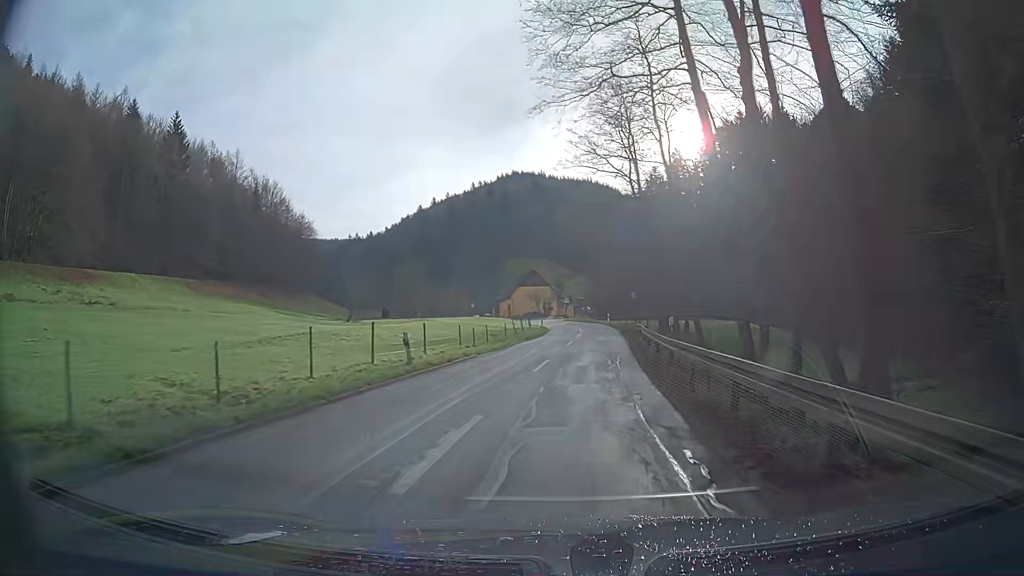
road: tertiary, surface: asphalt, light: Day
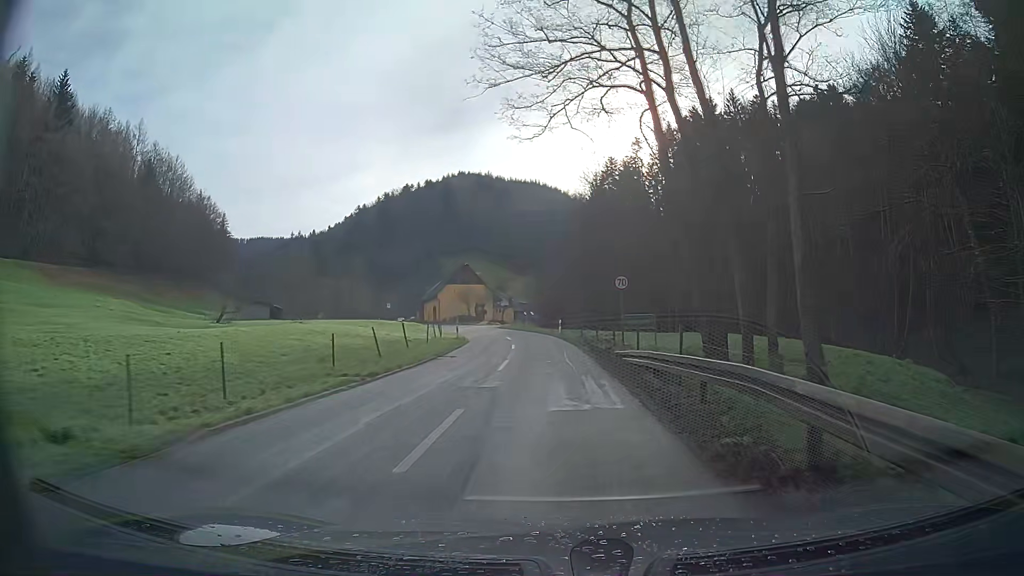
(+0.8, +24.4) m; +3°
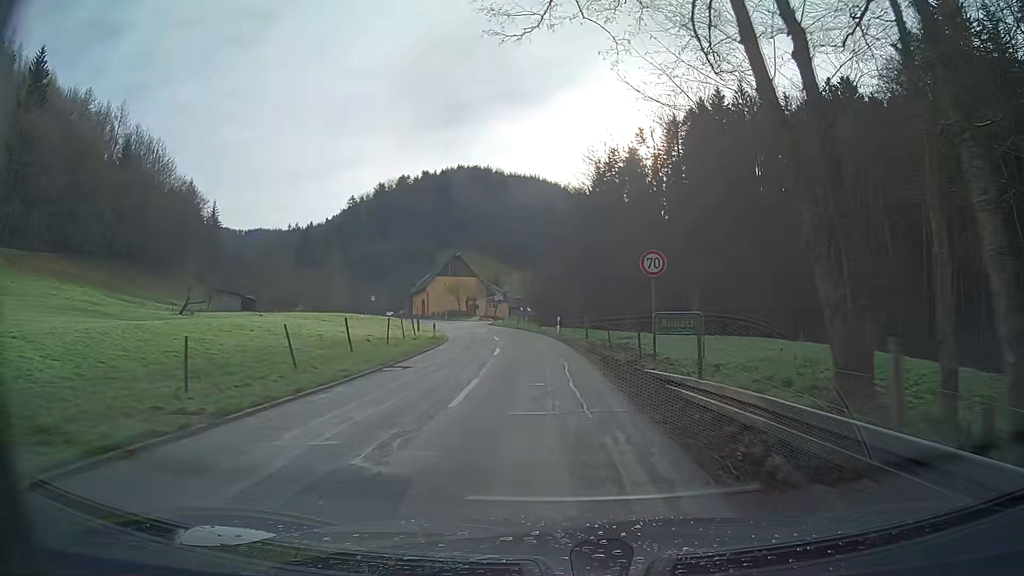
(0.0, +7.8) m; 0°
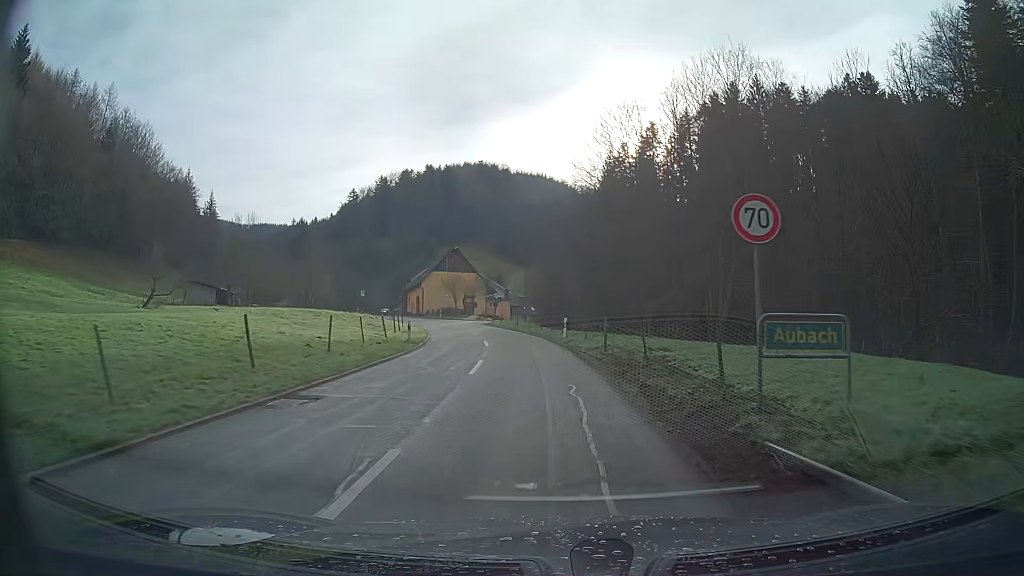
(0.0, +7.6) m; 0°
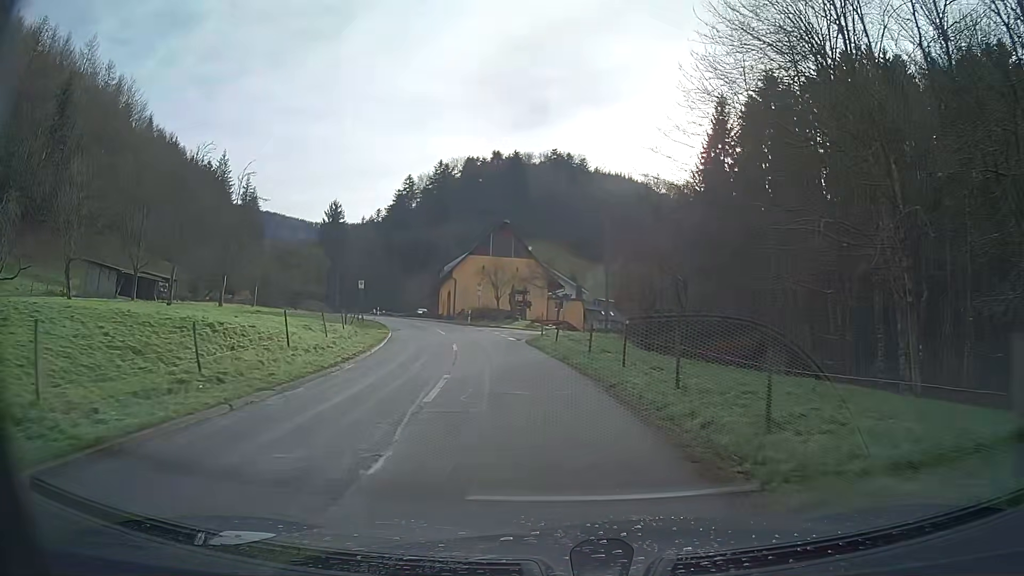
(-1.6, +29.4) m; -8°
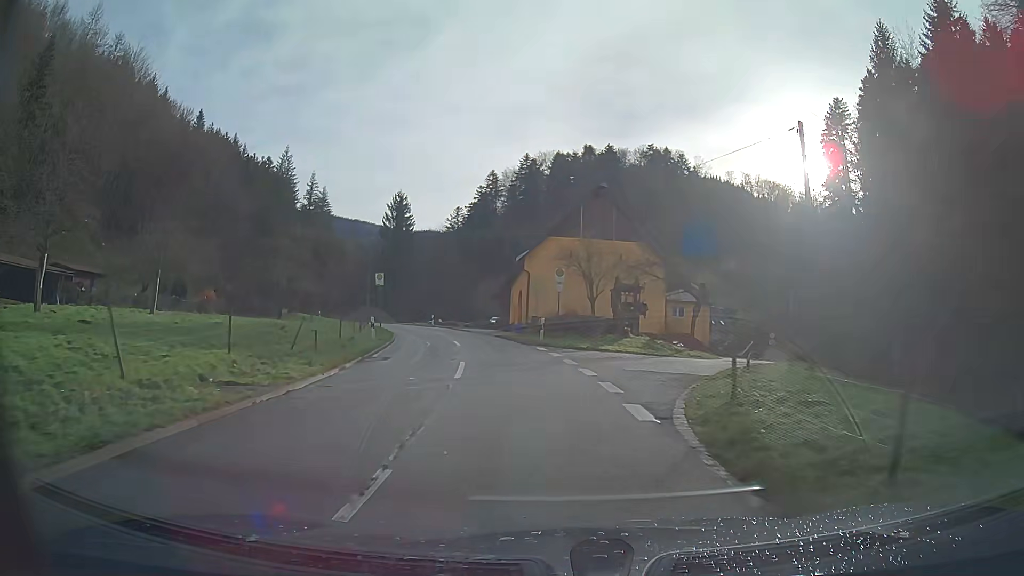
(-1.4, +21.2) m; -8°
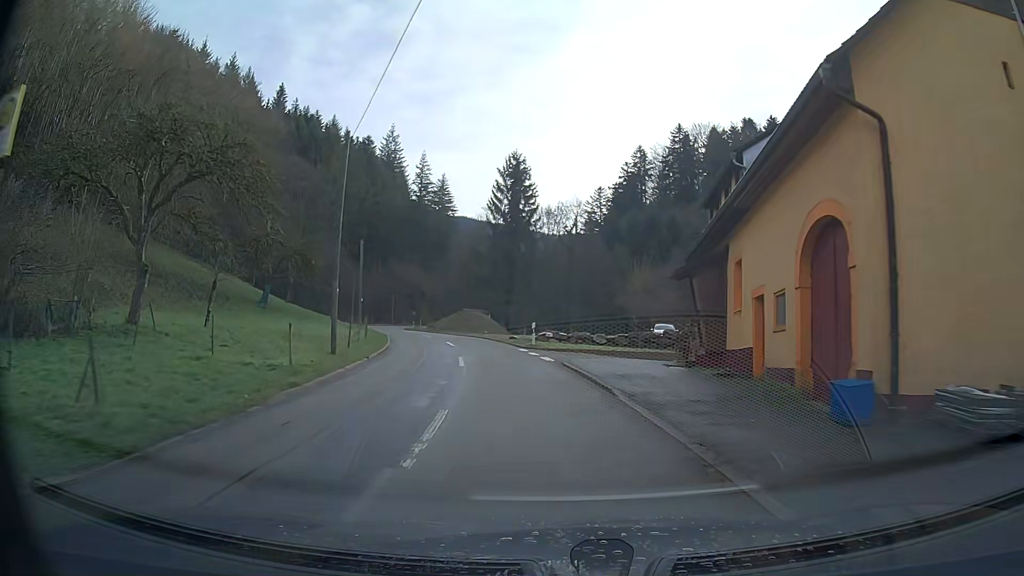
(-3.8, +34.4) m; -13°
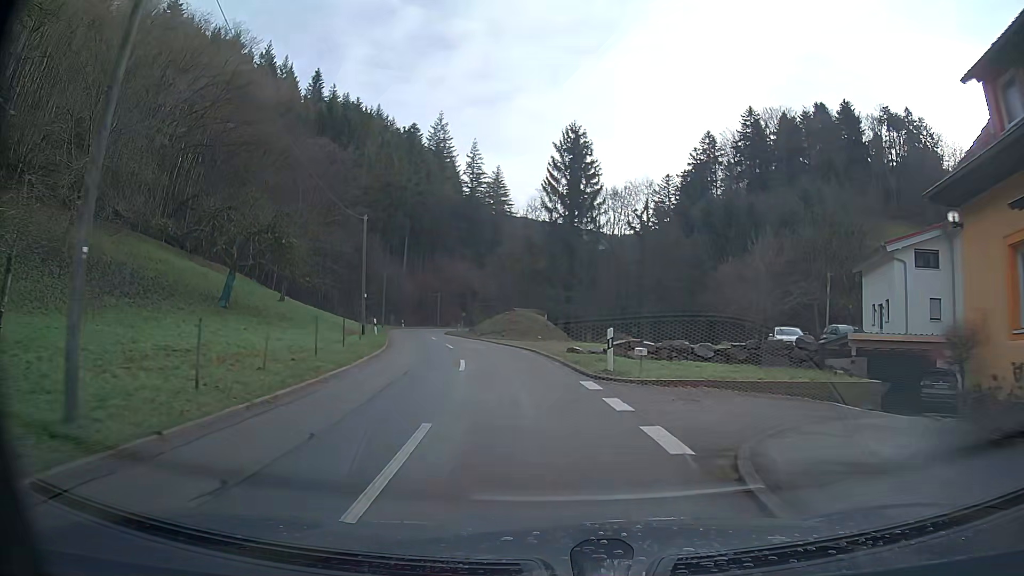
(-0.7, +14.0) m; -5°
(0, +10) (-1, +20) (-3, +30) (-5, +40) (-7, +49) (-10, +59) (-11, +69) (-12, +79) (-12, +89) (-12, +99) m
